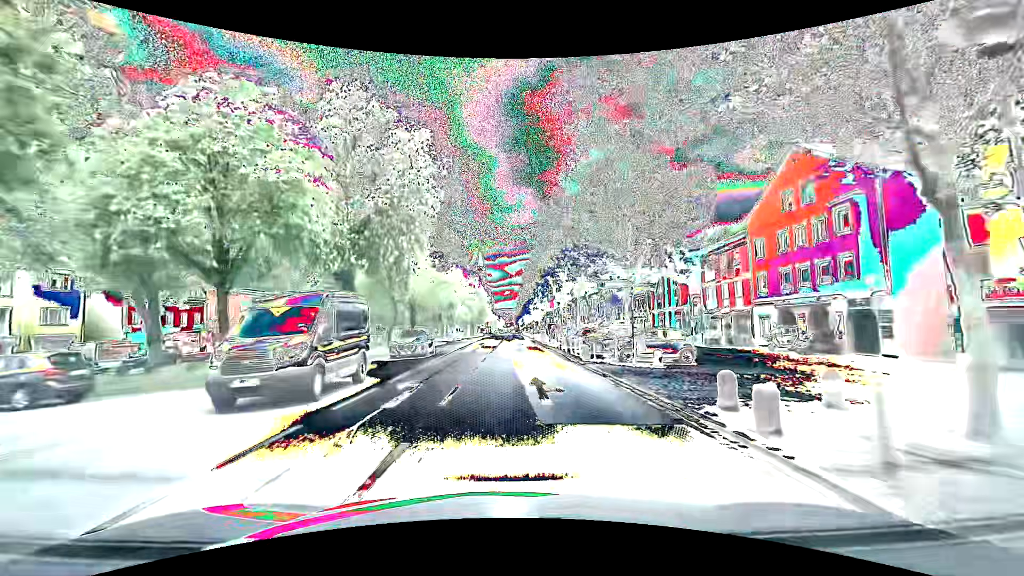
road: primary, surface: asphalt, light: Day
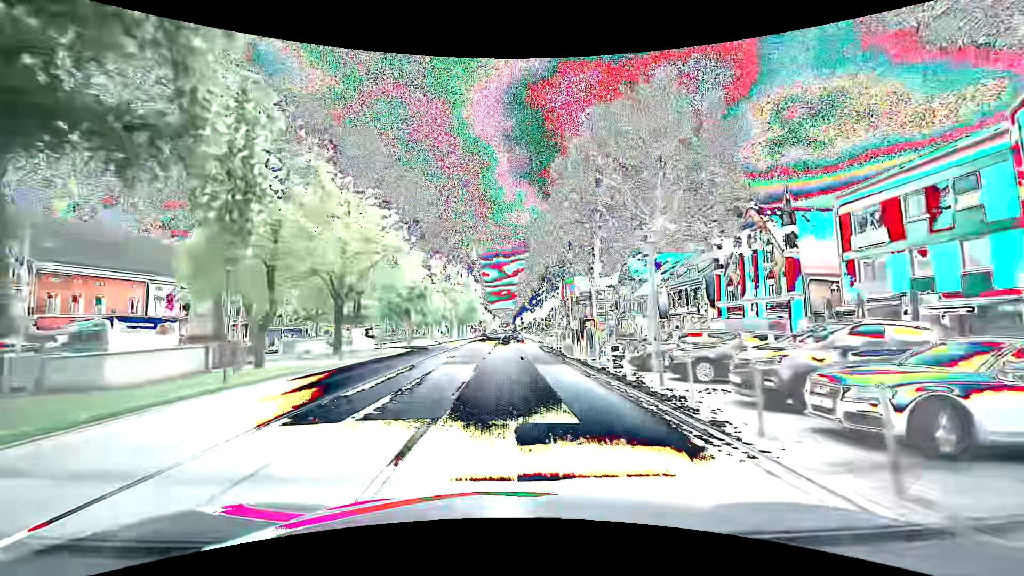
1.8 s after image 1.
(+0.2, +22.9) m; +1°
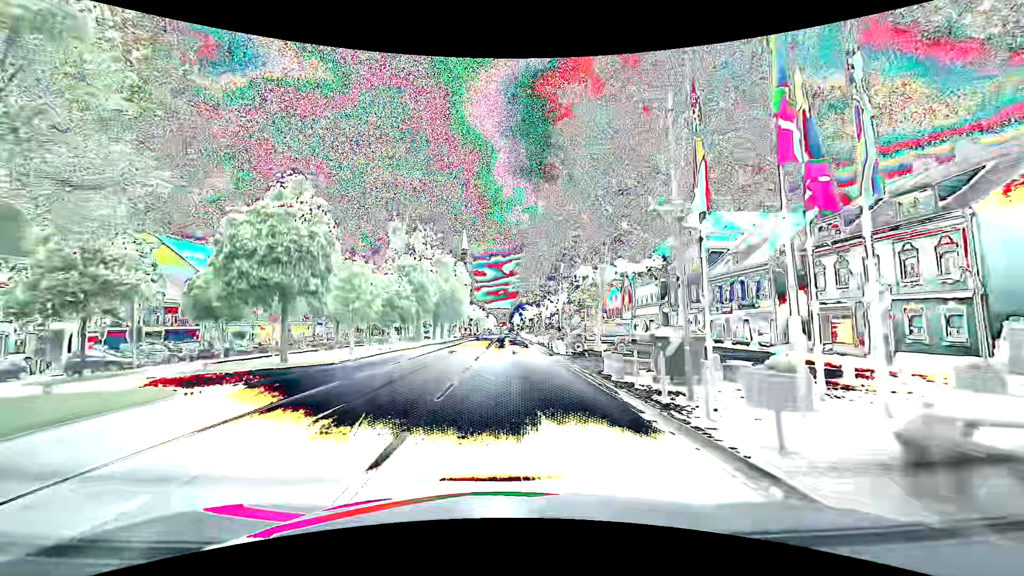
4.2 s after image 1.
(+0.2, +30.6) m; 0°
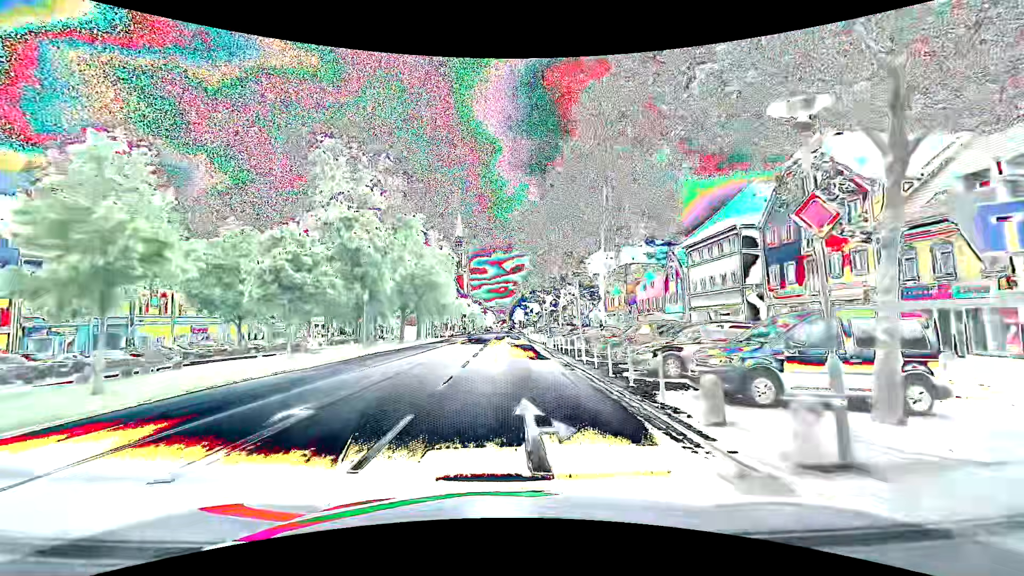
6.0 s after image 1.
(0.0, +22.9) m; 0°
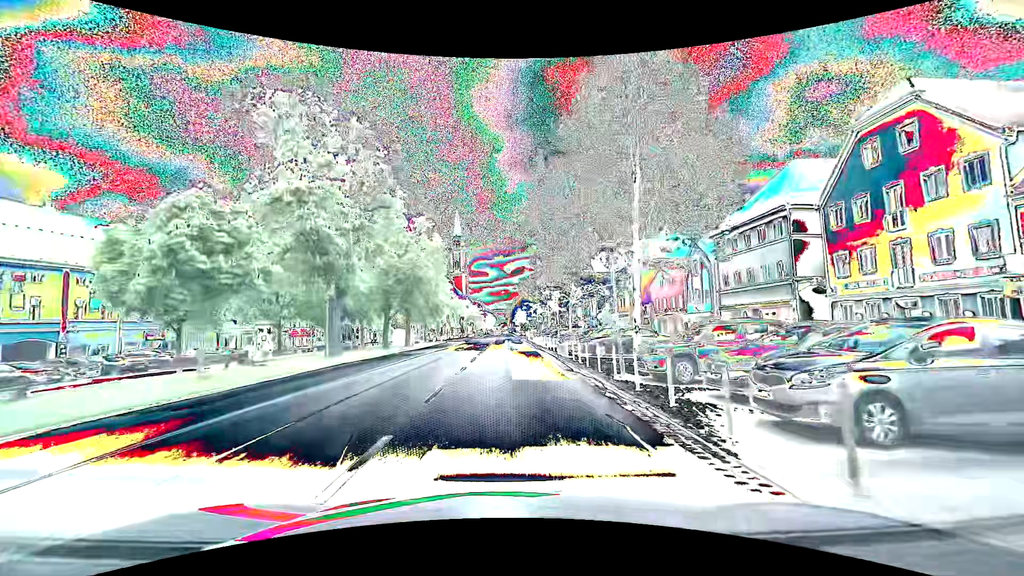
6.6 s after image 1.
(0.0, +7.4) m; 0°
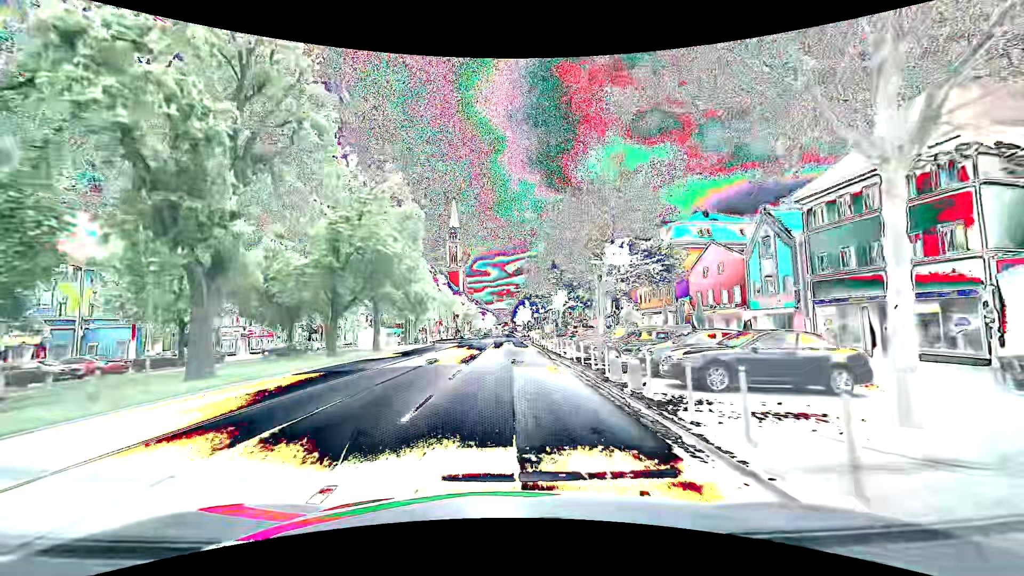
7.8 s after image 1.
(+0.1, +13.8) m; 0°
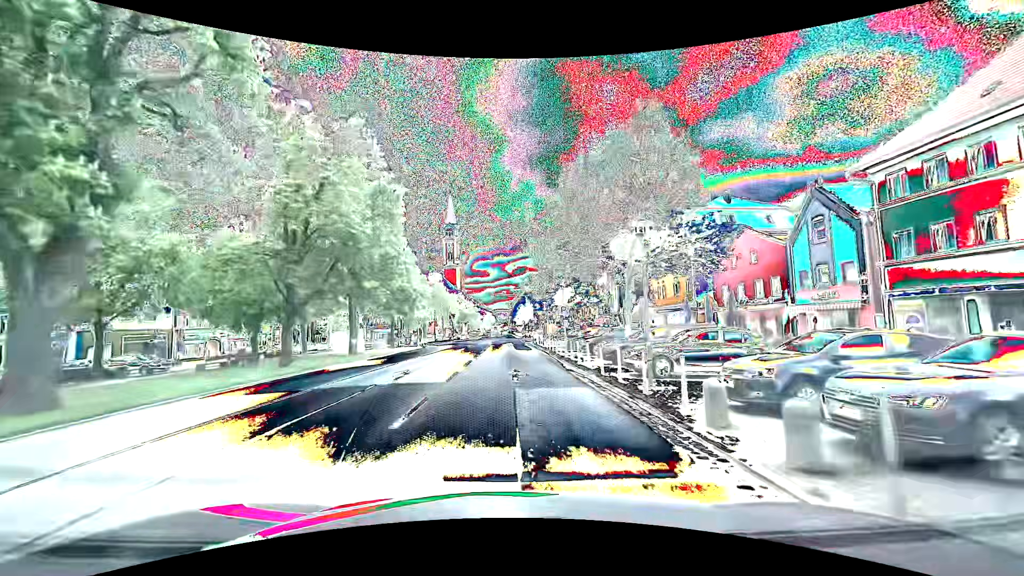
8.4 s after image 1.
(0.0, +6.4) m; 0°
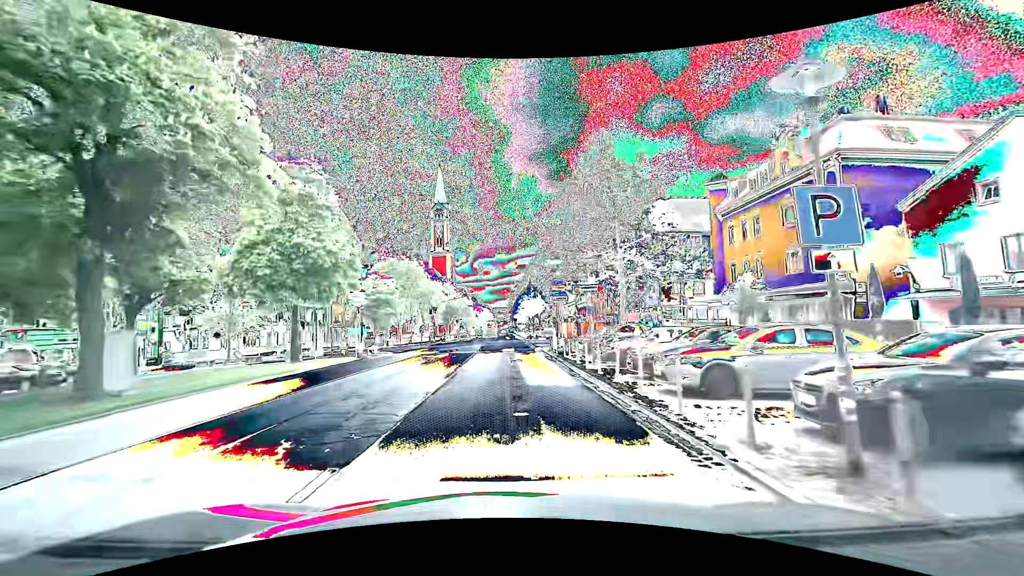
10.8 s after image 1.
(+0.1, +22.9) m; -1°
